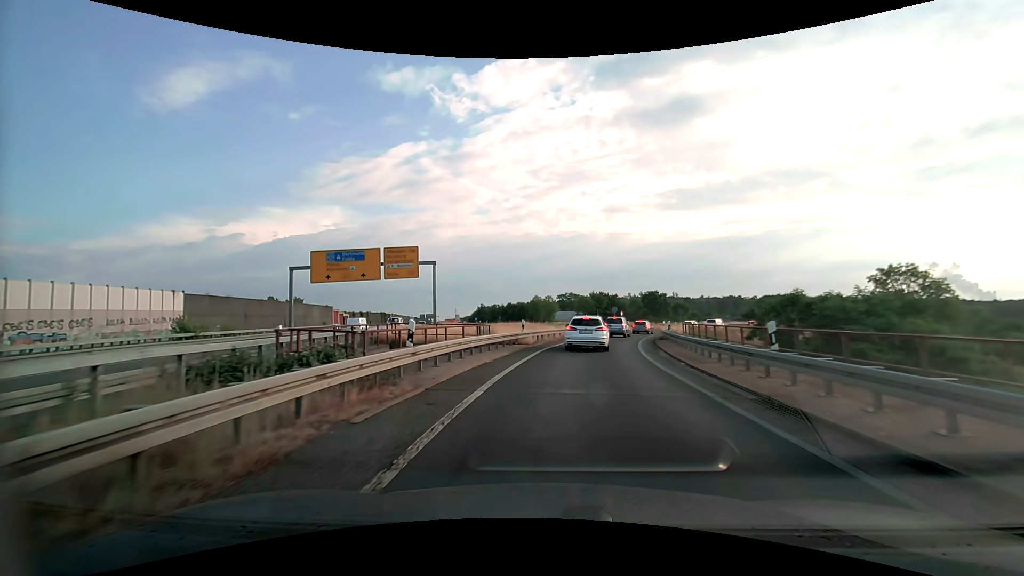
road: motorway_link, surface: asphalt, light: Day
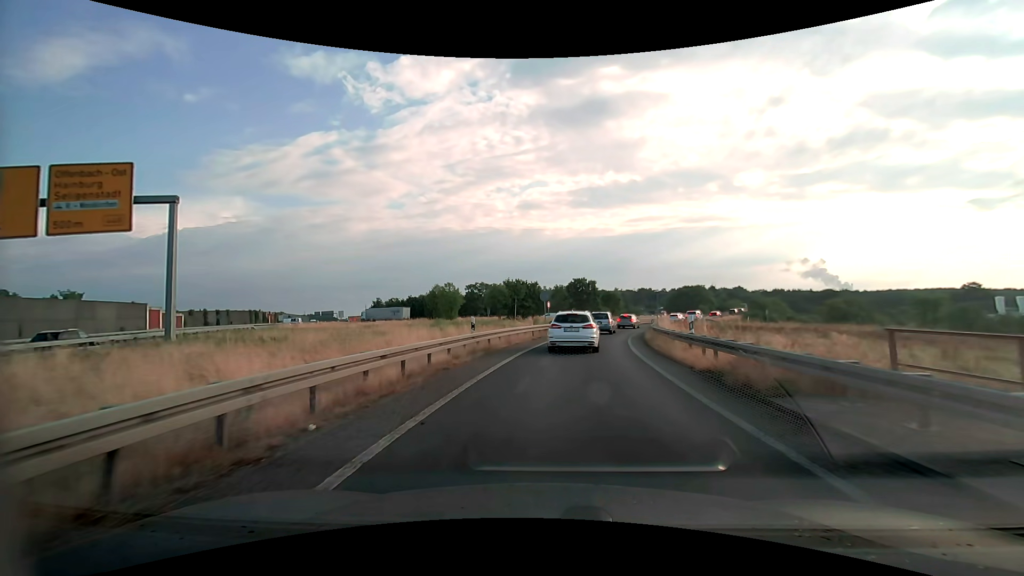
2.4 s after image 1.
(+2.2, +25.8) m; +10°
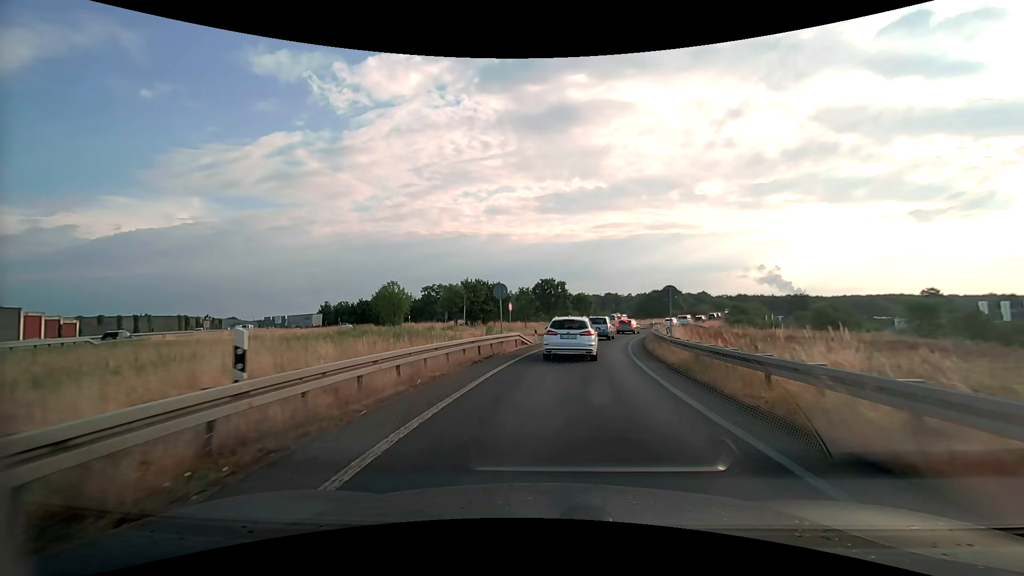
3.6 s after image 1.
(+0.4, +11.7) m; +4°
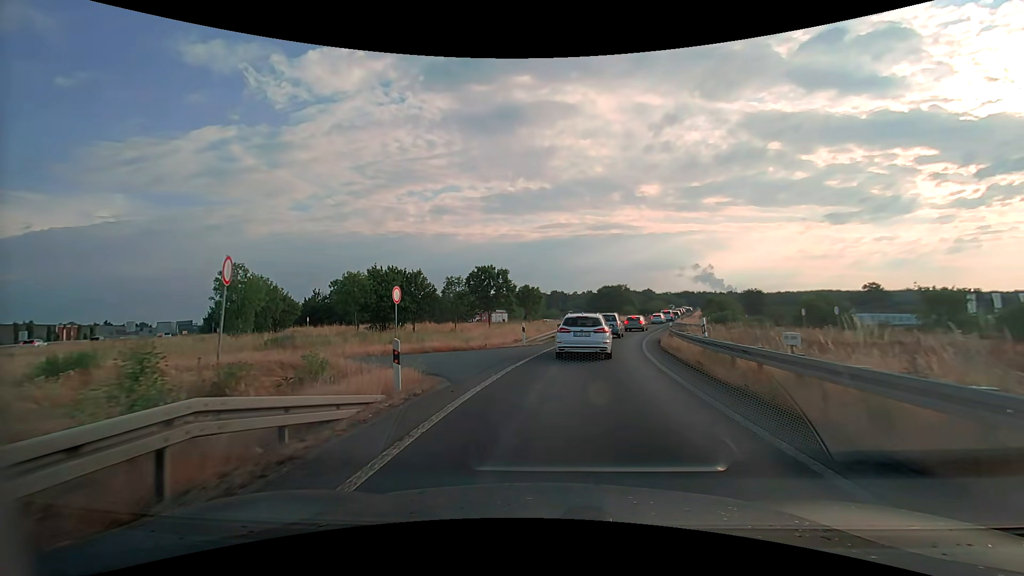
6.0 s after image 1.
(+1.2, +20.8) m; +7°
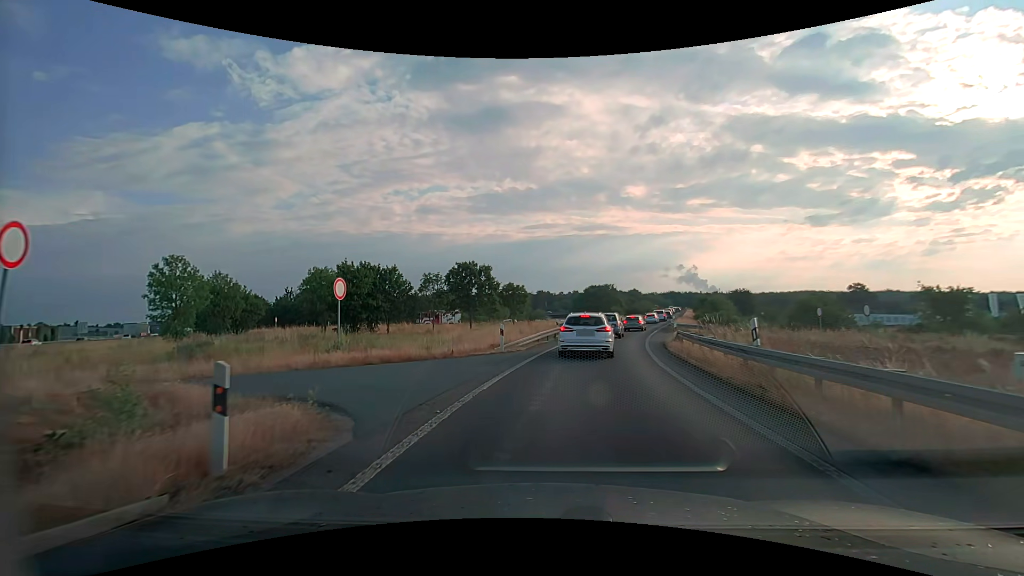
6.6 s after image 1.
(+0.1, +4.7) m; +1°
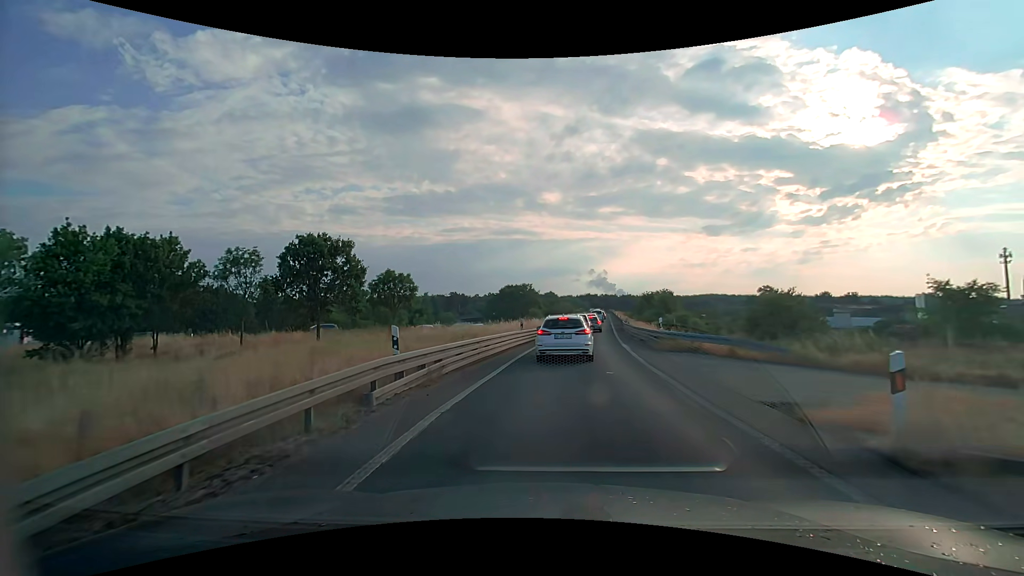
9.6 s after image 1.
(+1.9, +22.3) m; +10°
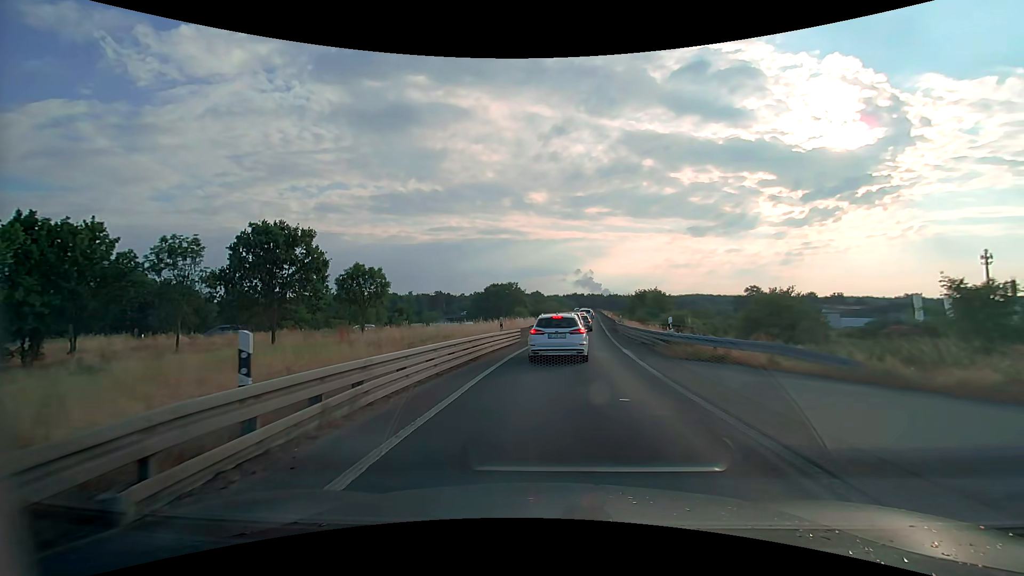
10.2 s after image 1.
(0.0, +4.4) m; +1°
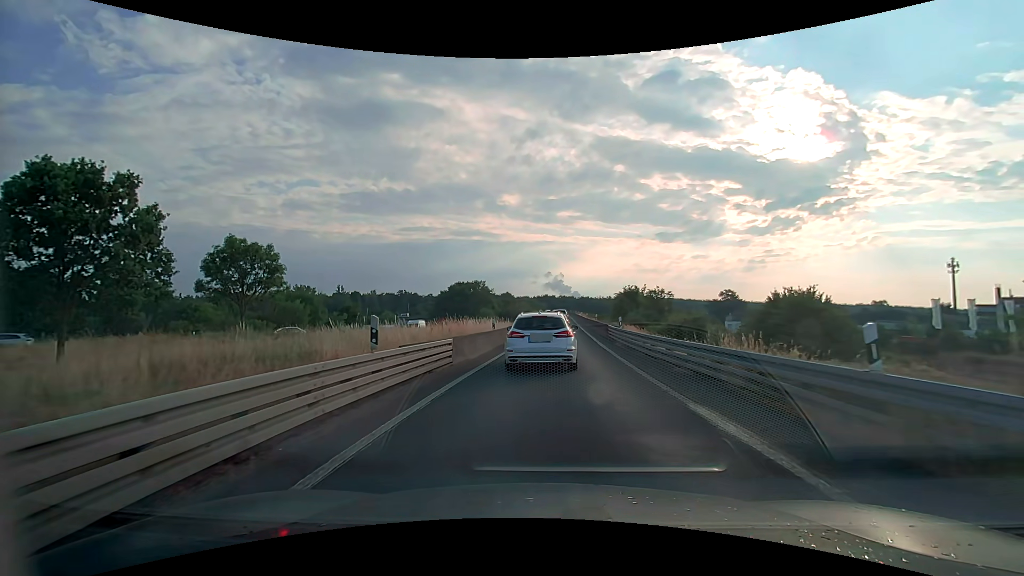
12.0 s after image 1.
(+0.4, +13.2) m; +3°
(0, +10) (0, +20) (+1, +30) (+1, +40) (+2, +50) (+2, +60) (+2, +70) (+3, +80) (+3, +90) (+4, +100) m
